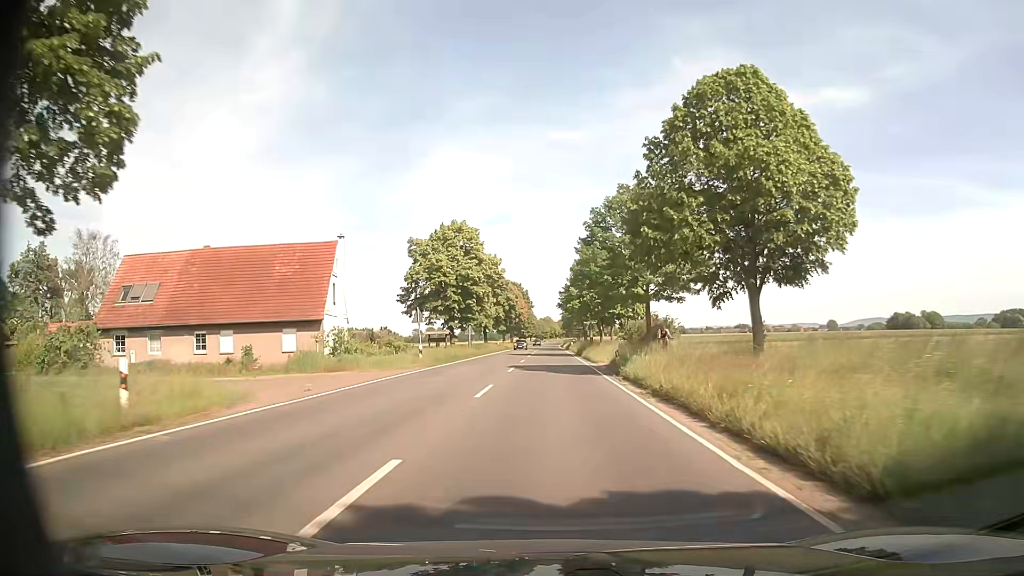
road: secondary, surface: asphalt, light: Day
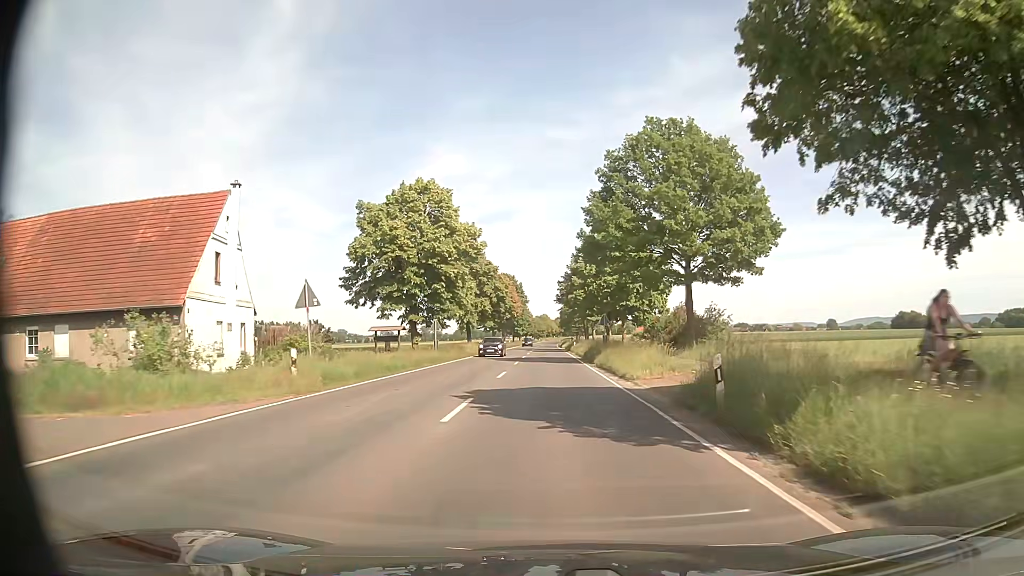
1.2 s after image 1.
(+0.2, +16.8) m; +1°
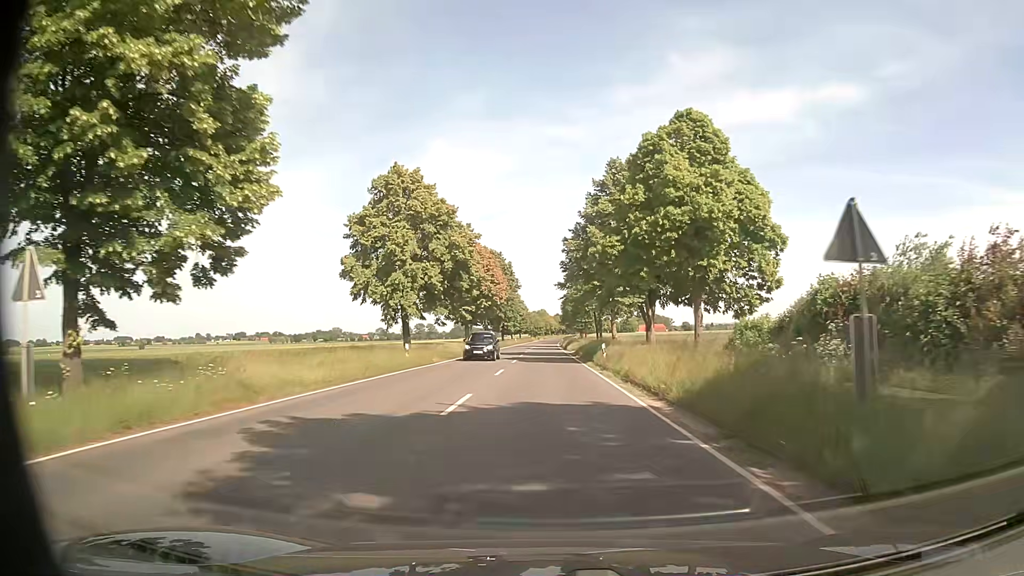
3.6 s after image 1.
(0.0, +35.5) m; 0°
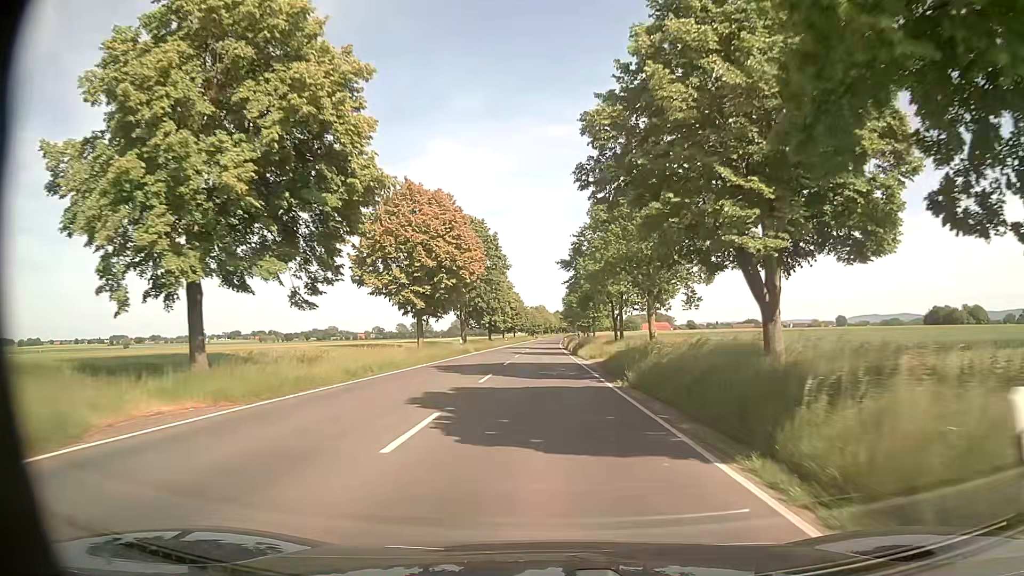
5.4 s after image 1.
(0.0, +28.2) m; 0°
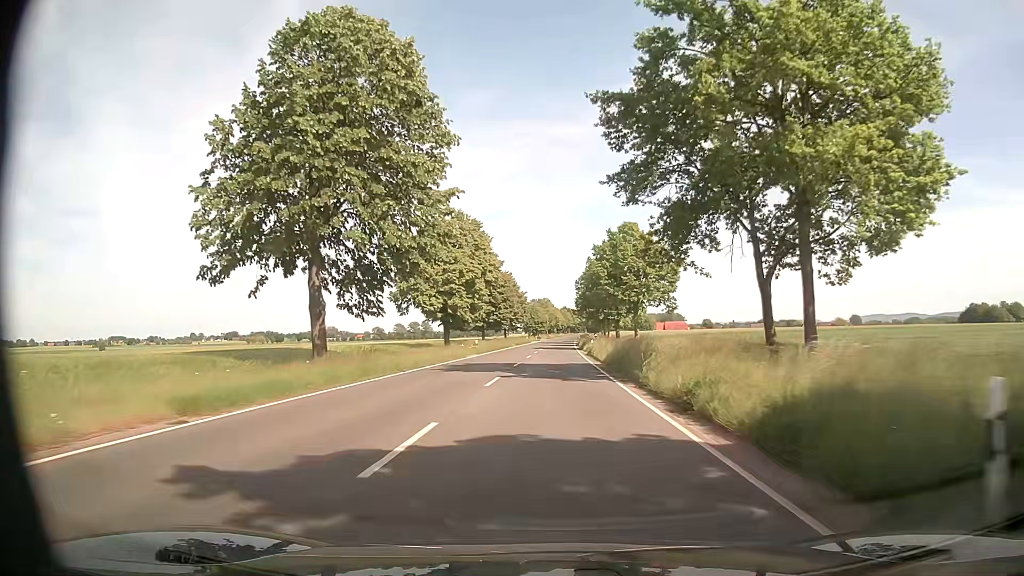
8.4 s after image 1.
(-0.3, +49.8) m; -1°
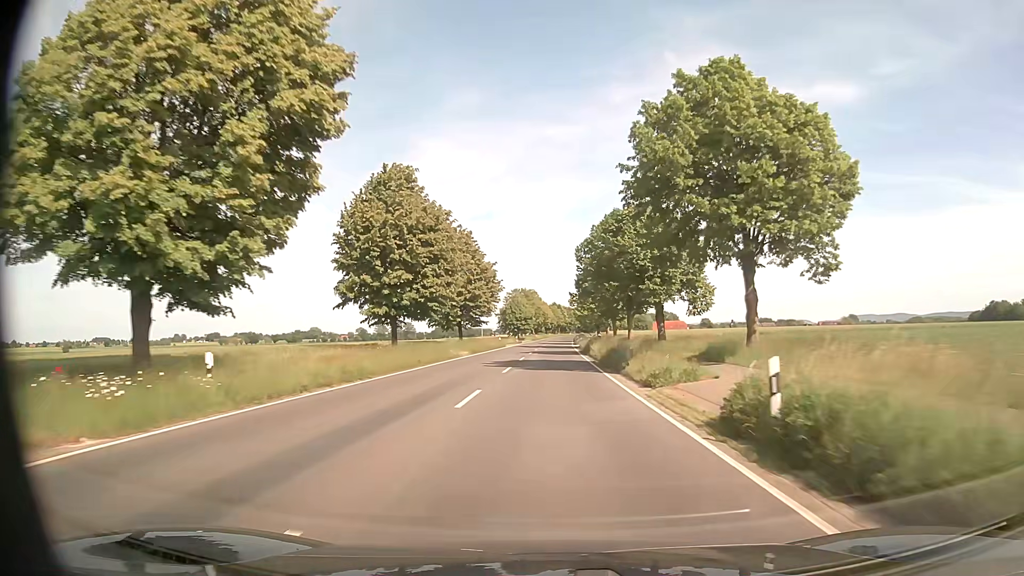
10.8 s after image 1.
(+0.9, +42.2) m; +2°
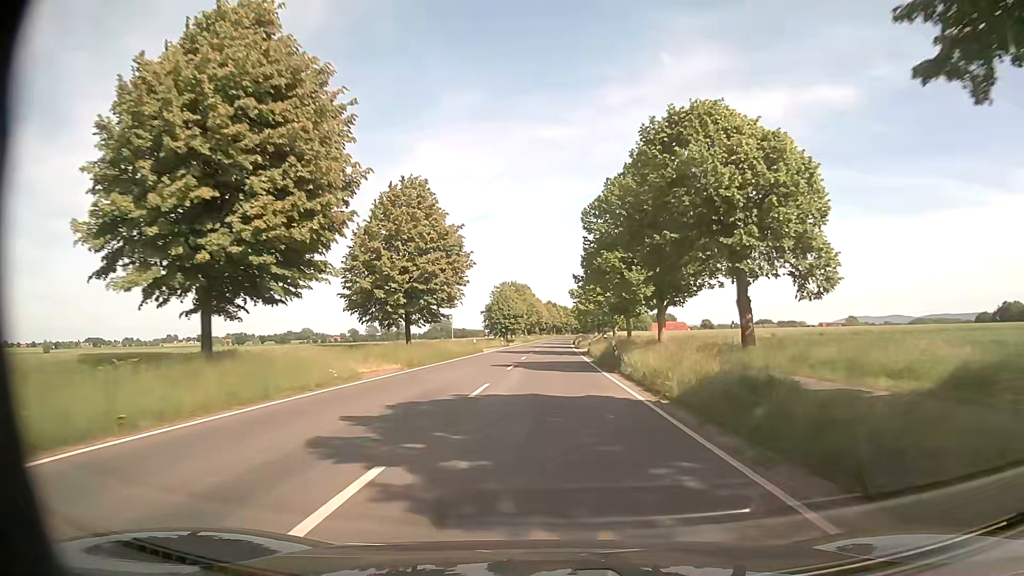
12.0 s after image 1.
(+0.1, +21.8) m; 0°
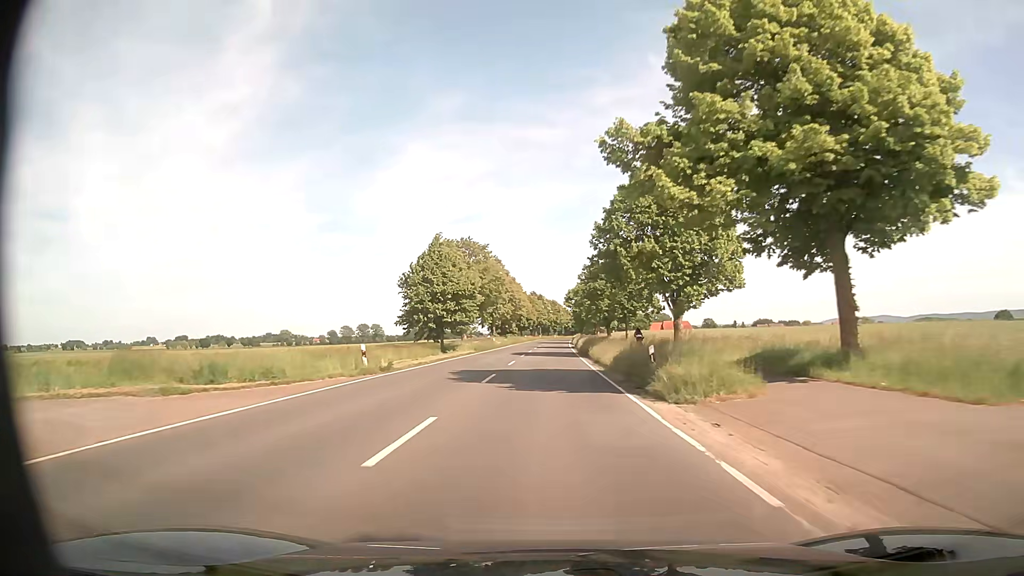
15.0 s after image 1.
(+0.7, +56.4) m; +1°
(0, +10) (0, +20) (0, +30) (0, +40) (0, +50) (0, +60) (+1, +70) (+1, +80) (+1, +90) (+1, +100) m
